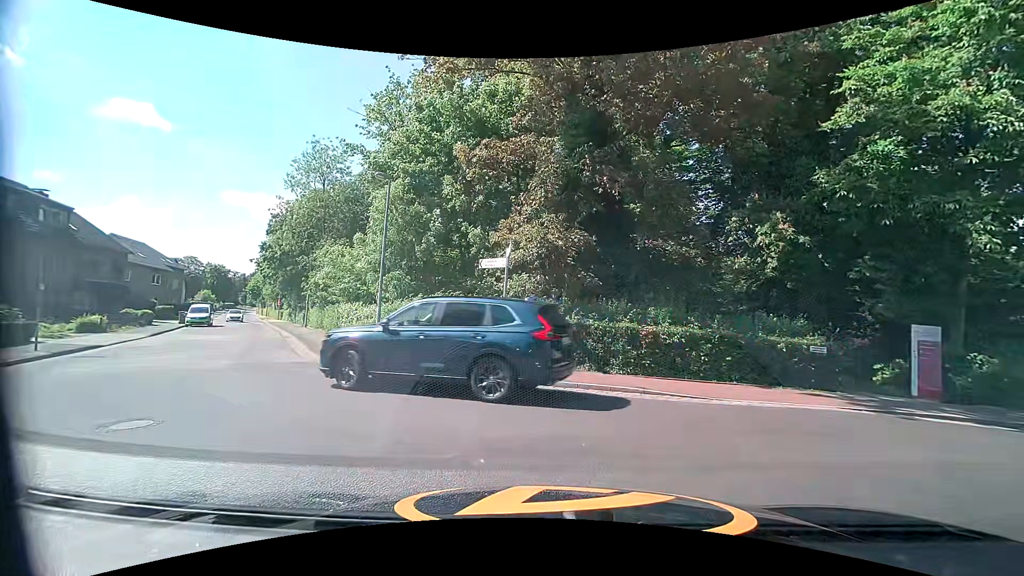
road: residential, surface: paving_stones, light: Day
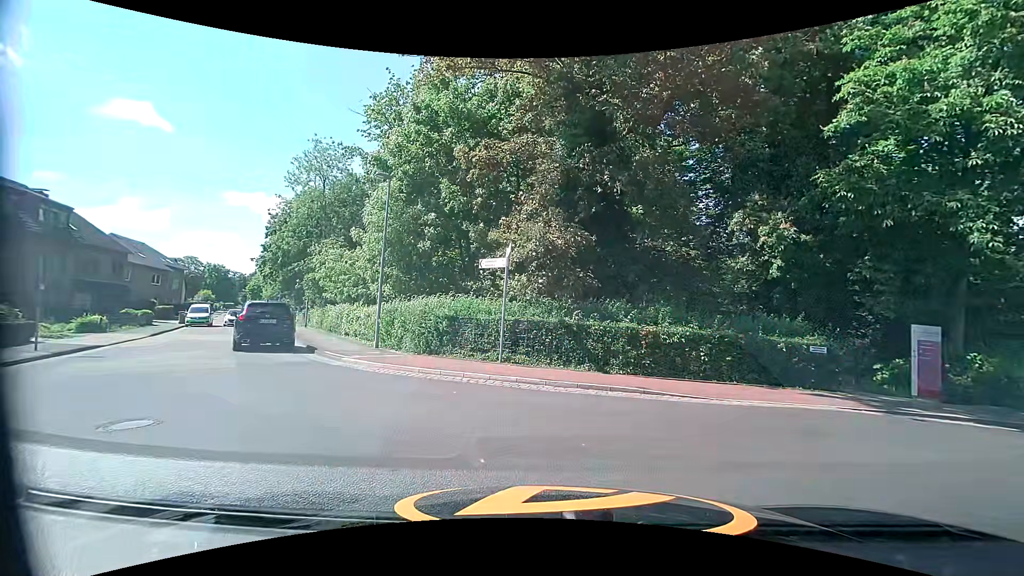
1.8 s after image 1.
(0.0, 0.0) m; 0°
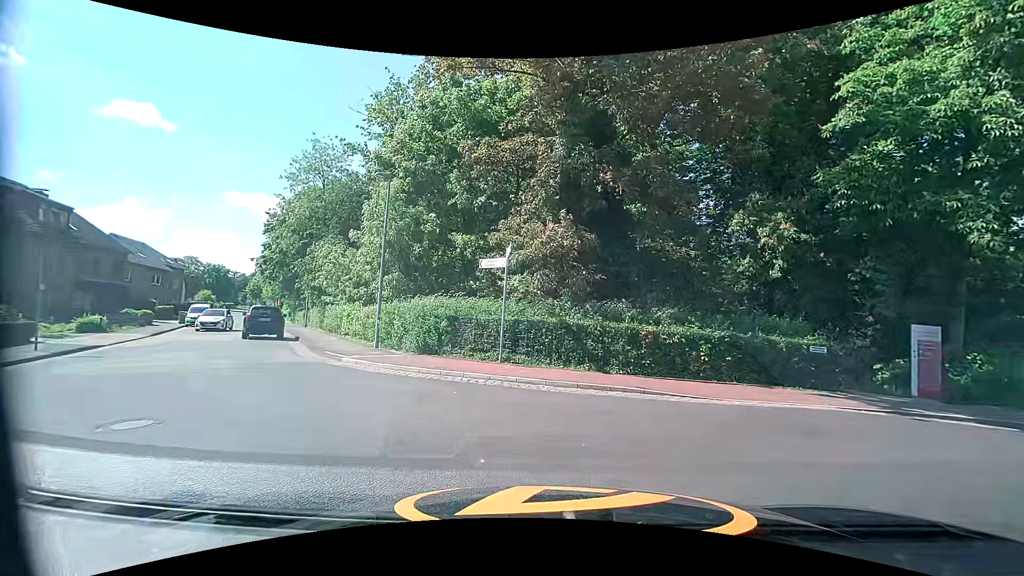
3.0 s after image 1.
(0.0, 0.0) m; 0°
